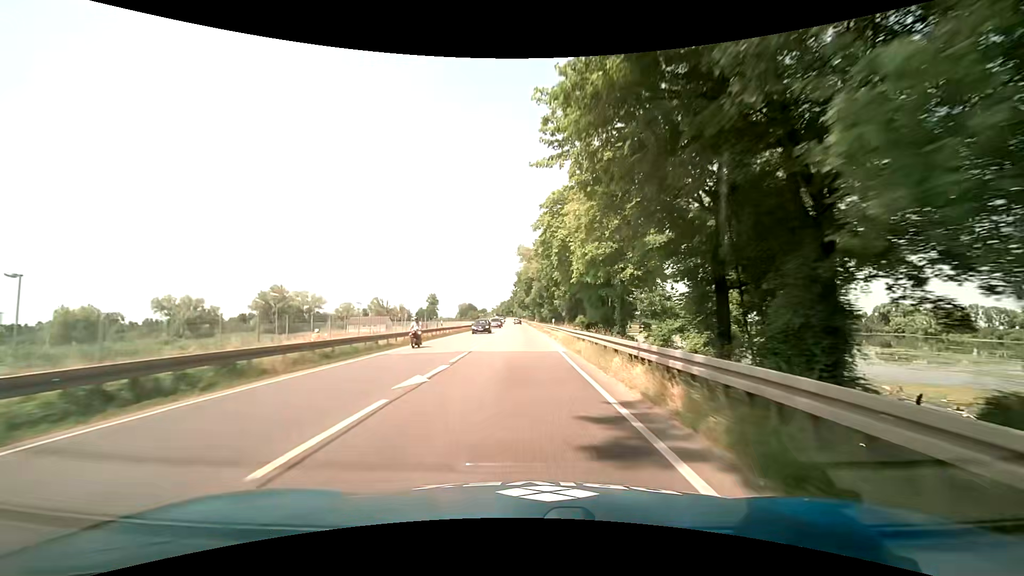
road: primary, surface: asphalt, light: Day
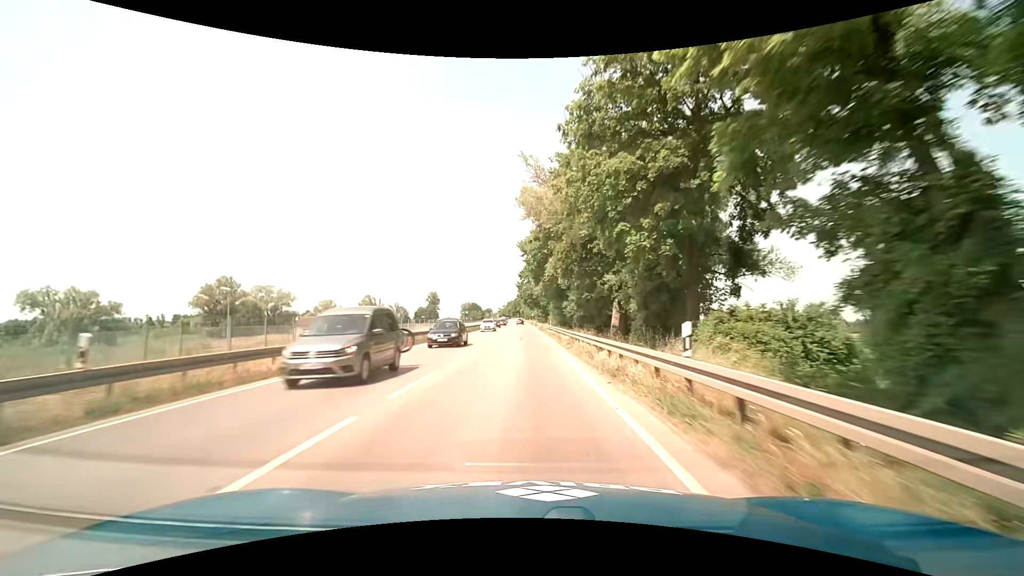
(-0.3, +36.7) m; -1°
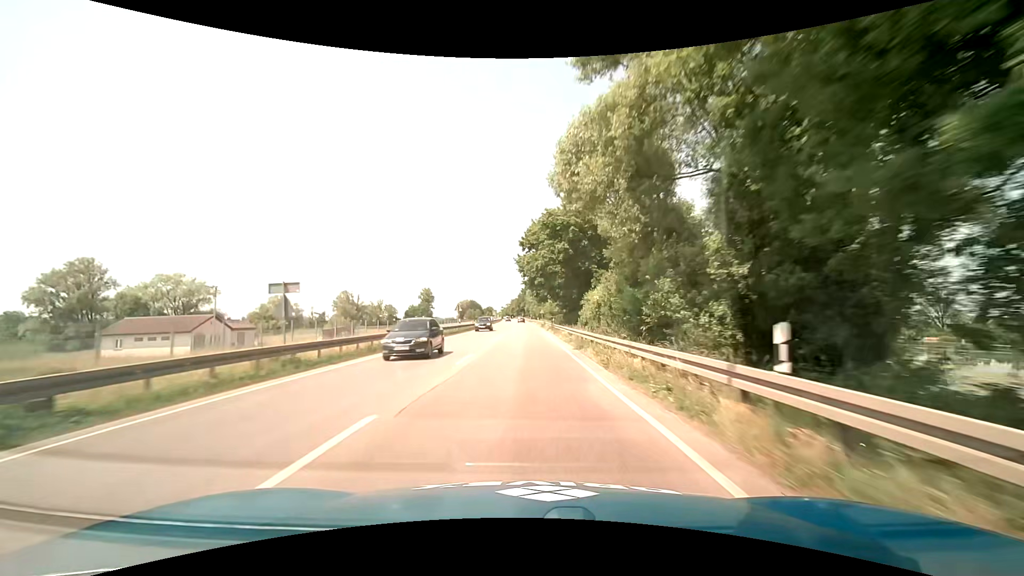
(-0.2, +49.7) m; 0°
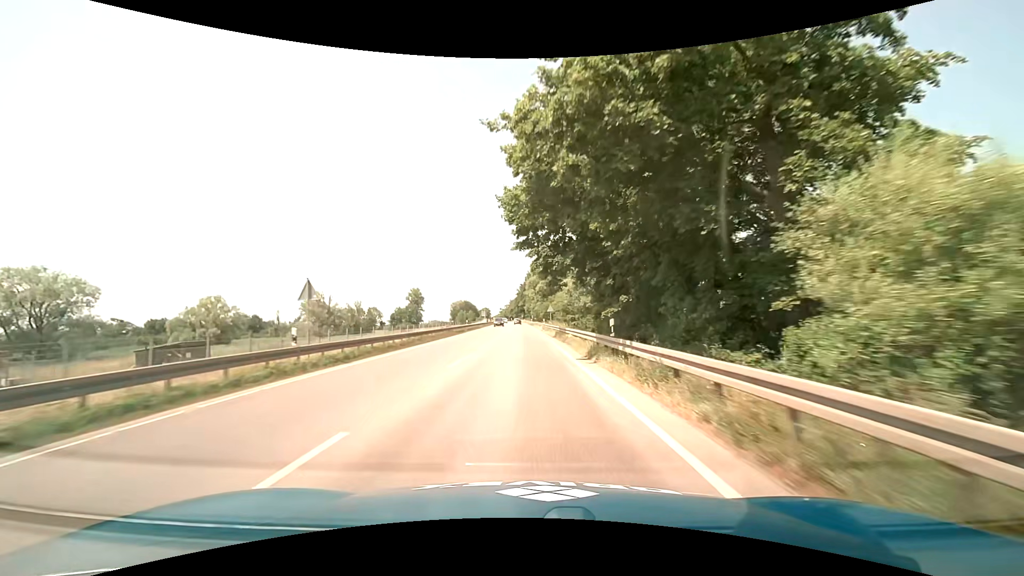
(-0.1, +37.5) m; 0°
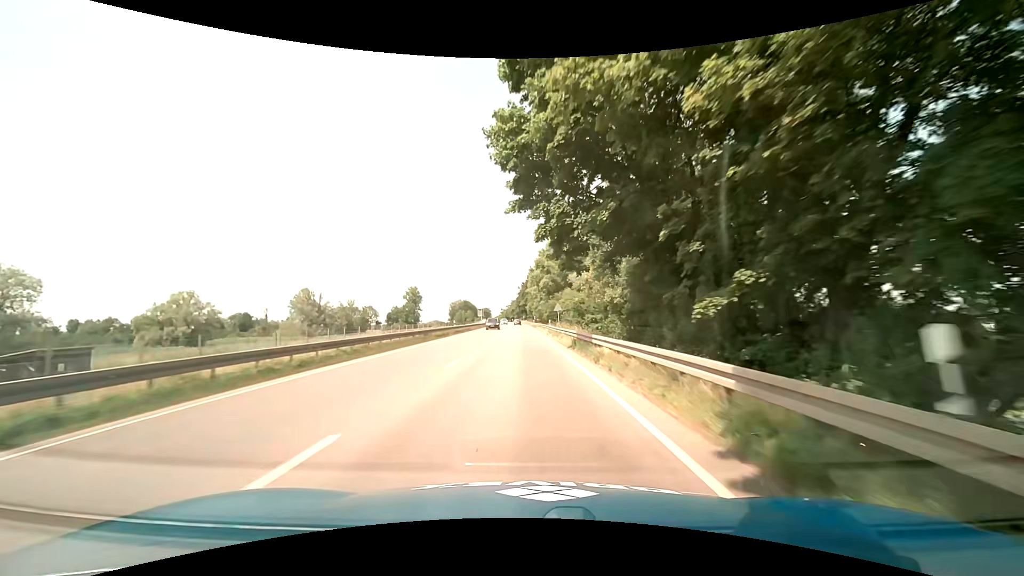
(0.0, +12.5) m; 0°
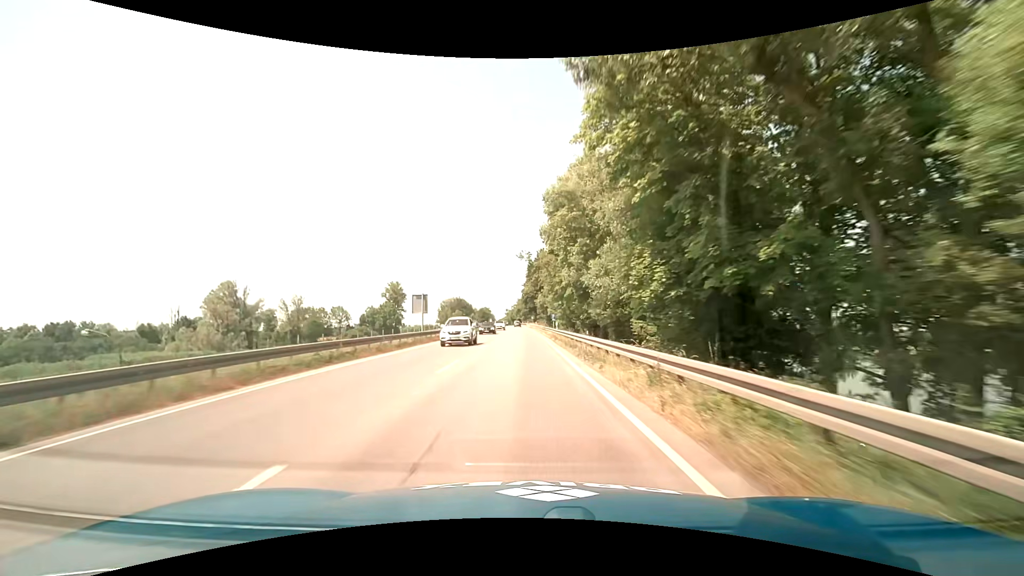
(-0.6, +62.3) m; -1°
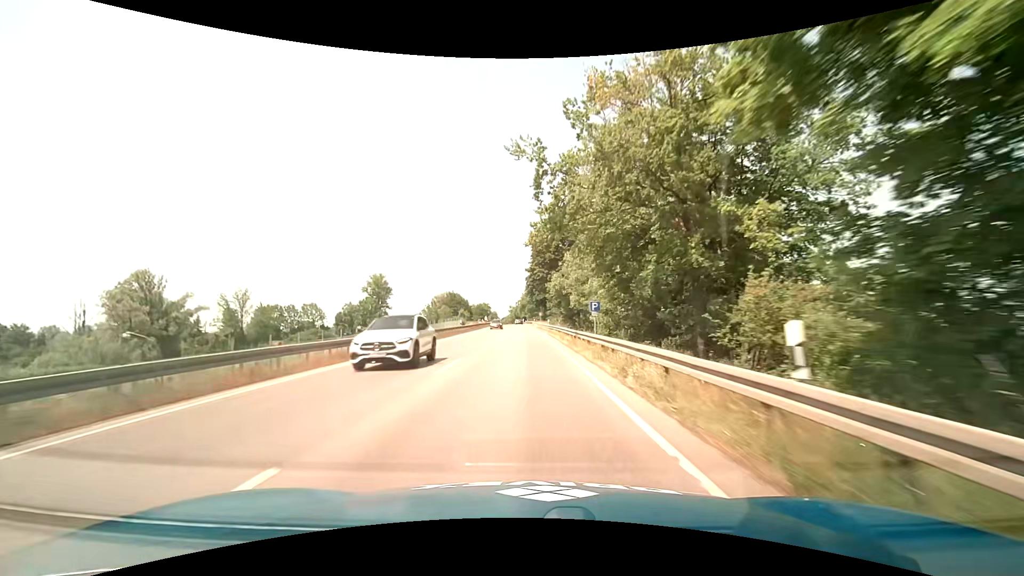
(-0.3, +37.1) m; -1°
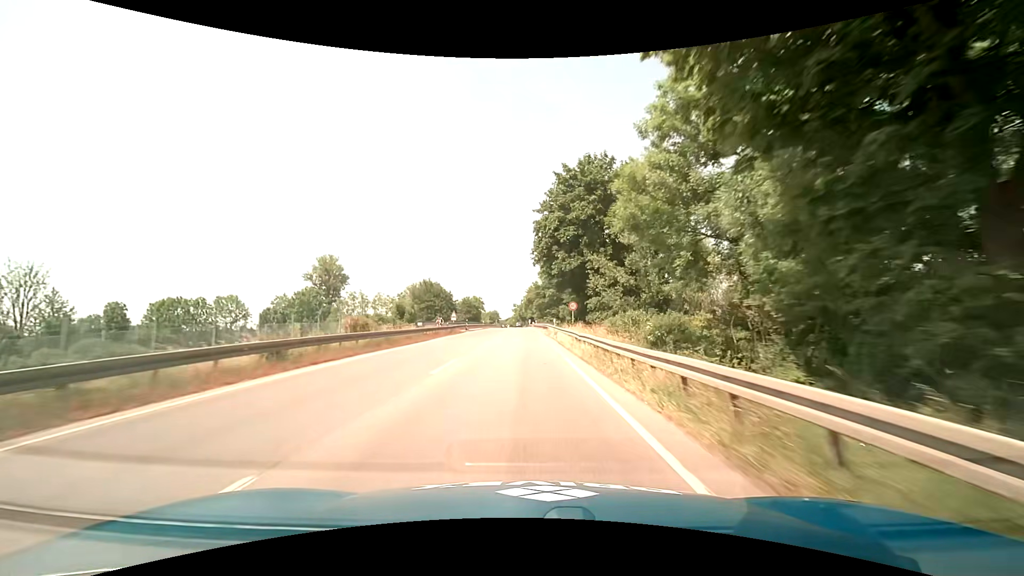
(-0.3, +61.4) m; -1°
